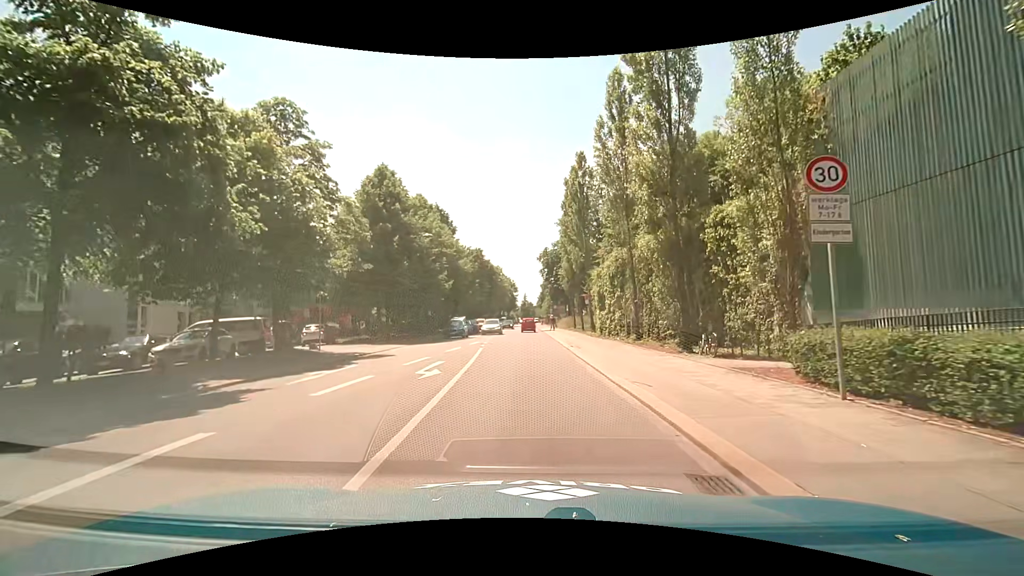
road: secondary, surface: asphalt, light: Day
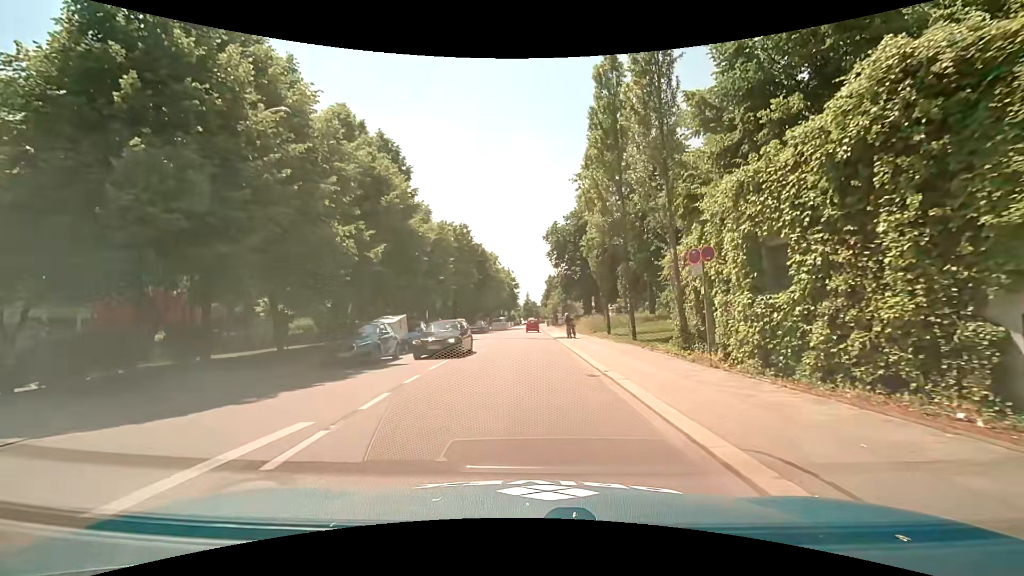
(-0.1, +23.7) m; 0°
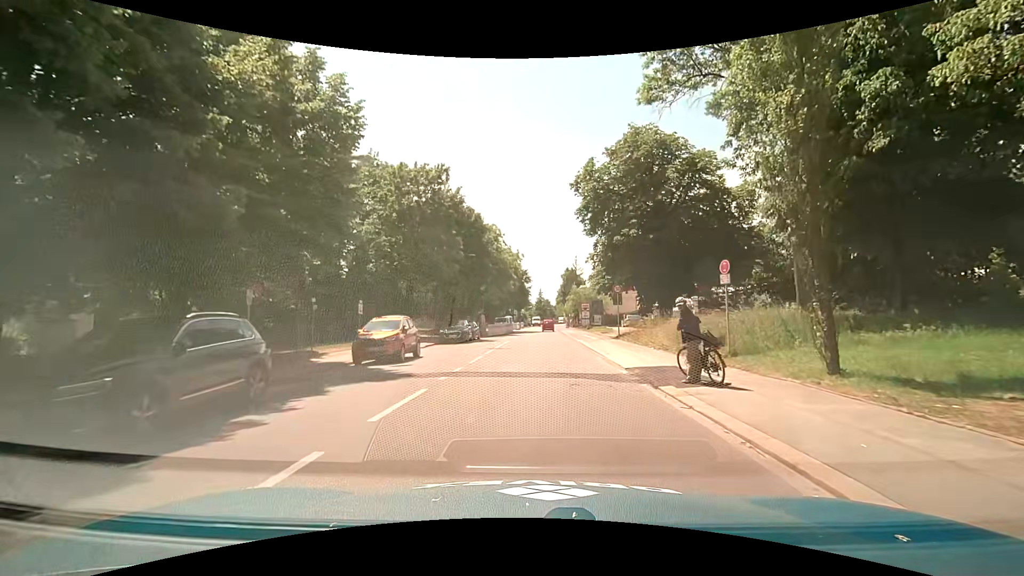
(-0.6, +25.1) m; -1°
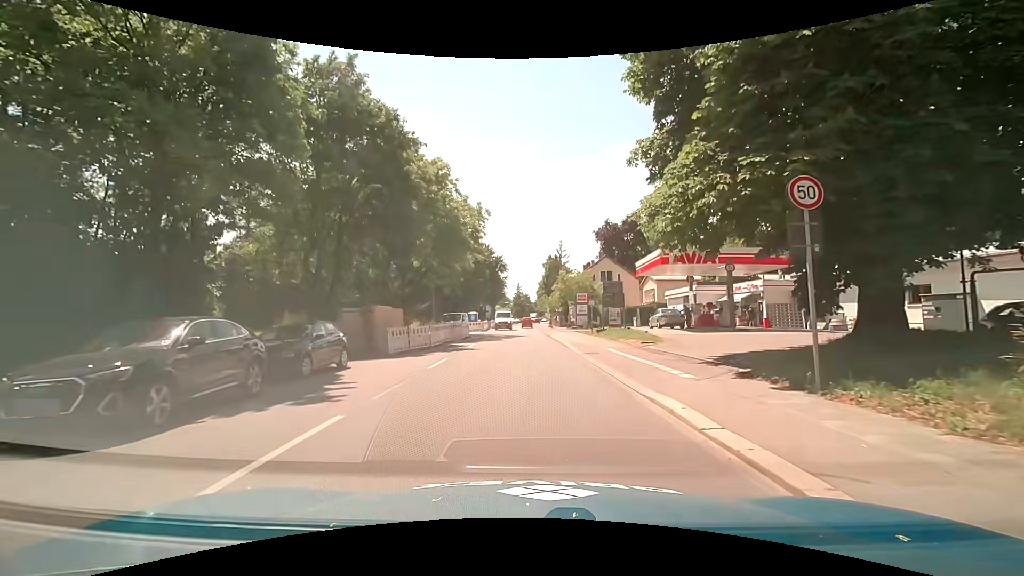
(+0.6, +25.2) m; +2°
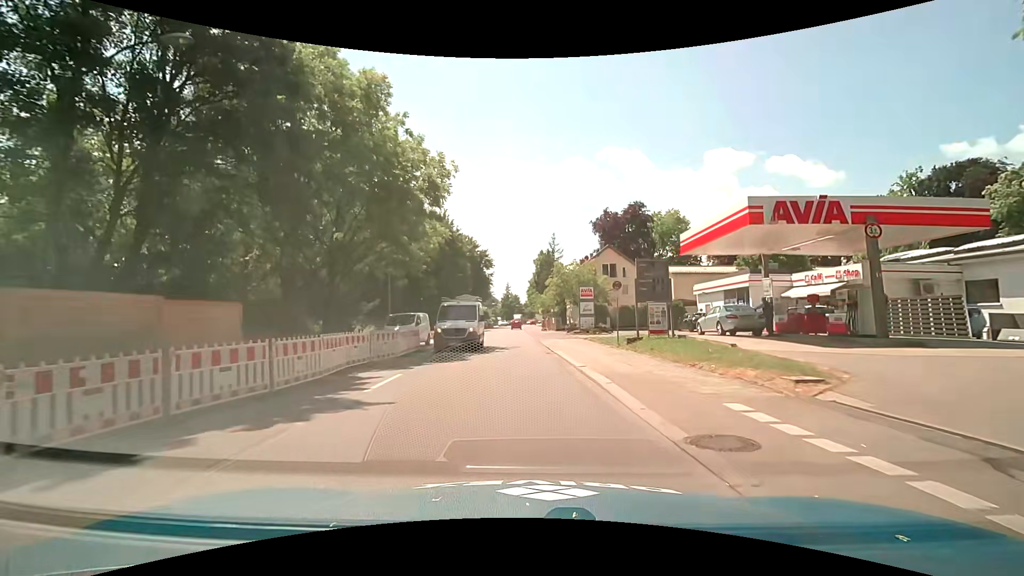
(+0.1, +13.7) m; +1°
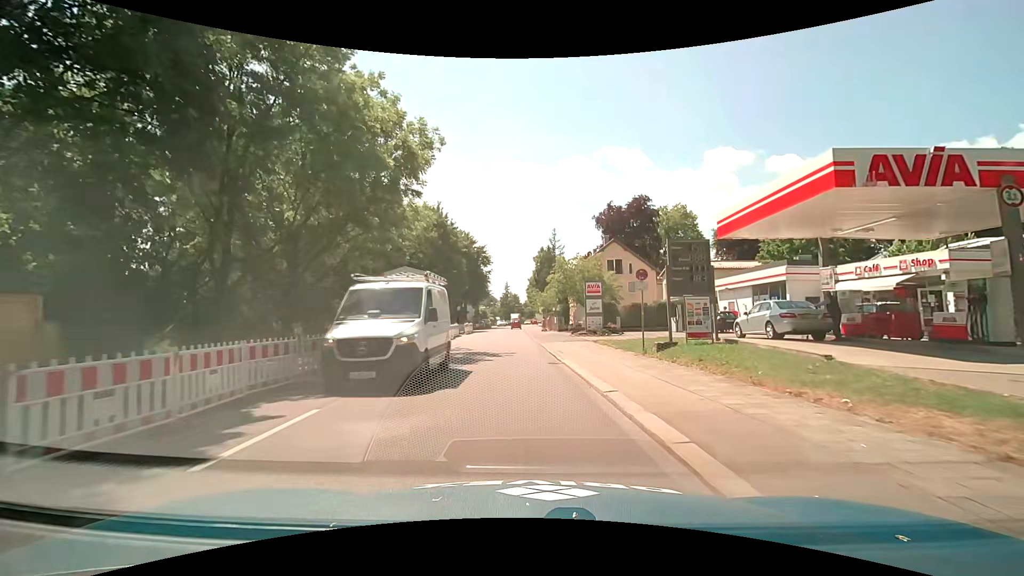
(0.0, +4.9) m; 0°
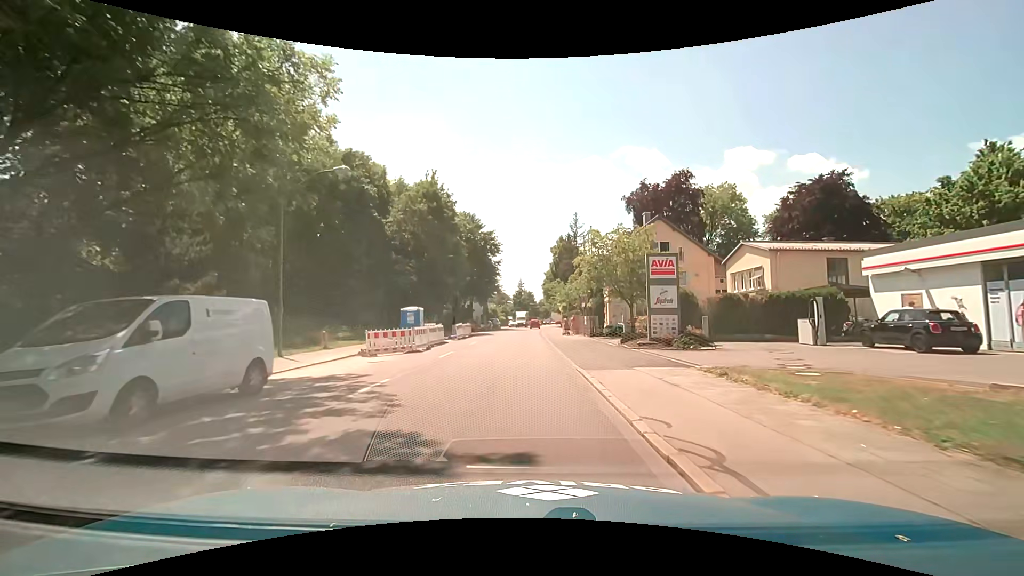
(-0.2, +15.6) m; -1°
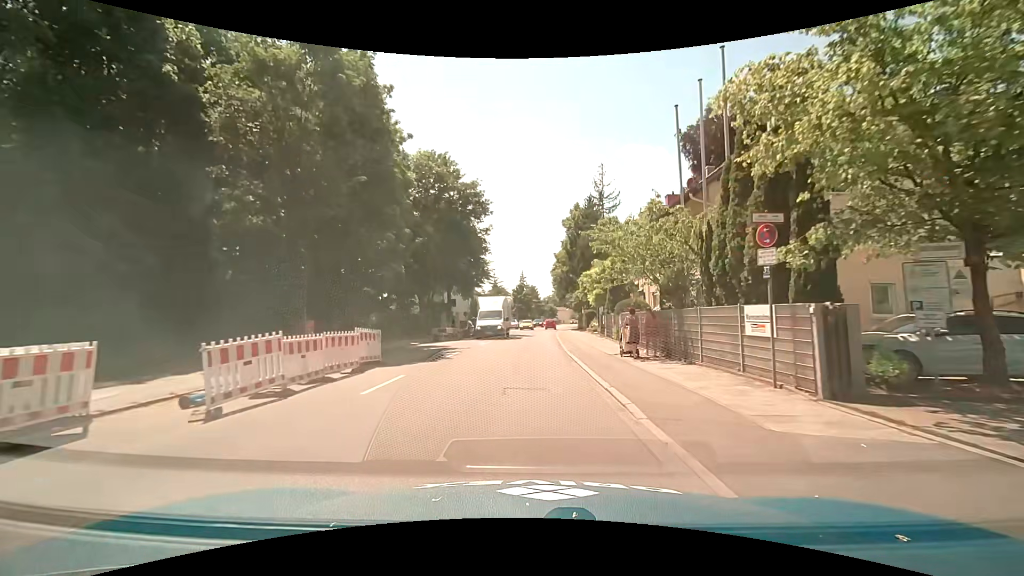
(-0.2, +28.4) m; 0°
